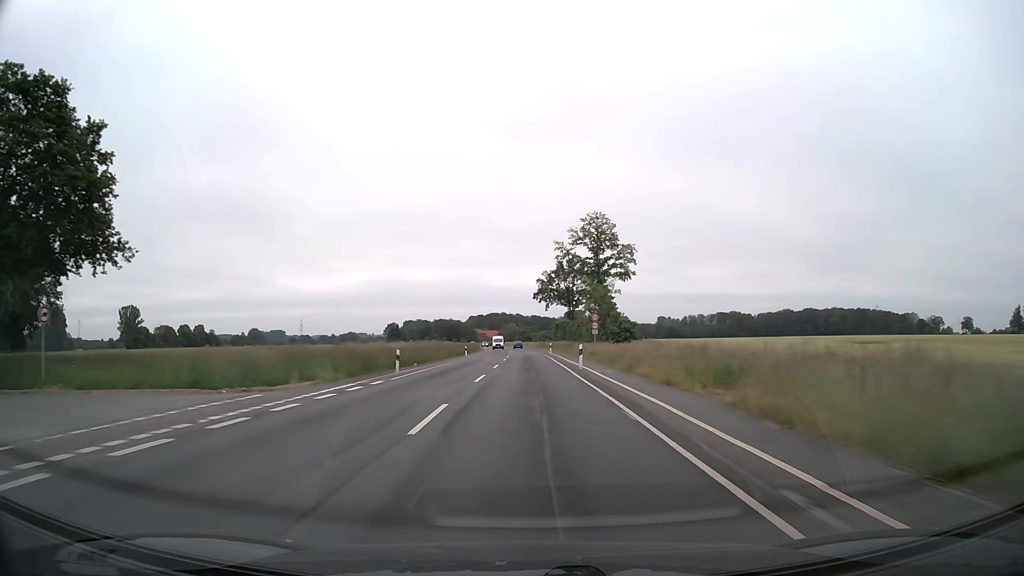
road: secondary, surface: asphalt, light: Day
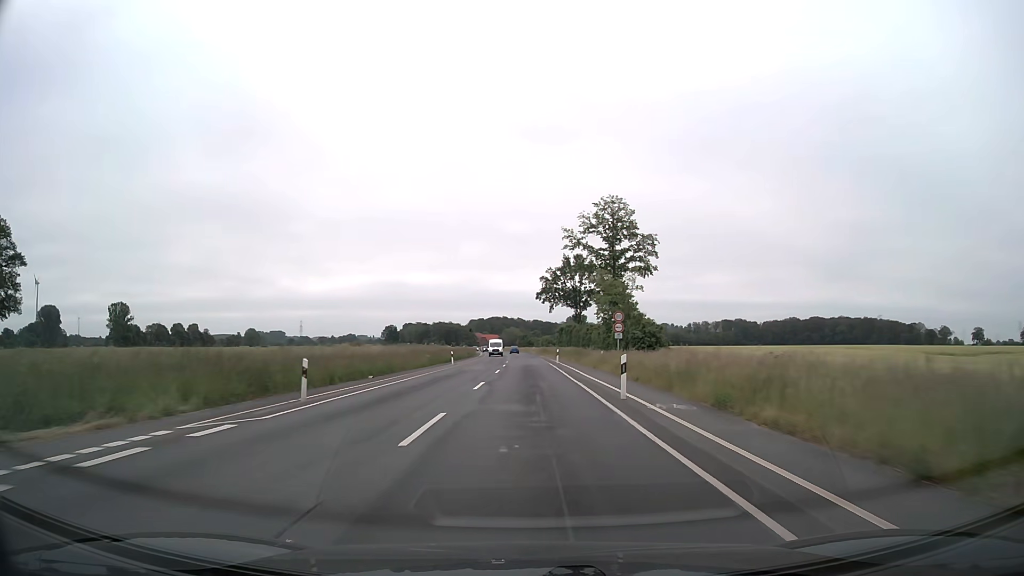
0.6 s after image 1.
(0.0, +12.7) m; 0°
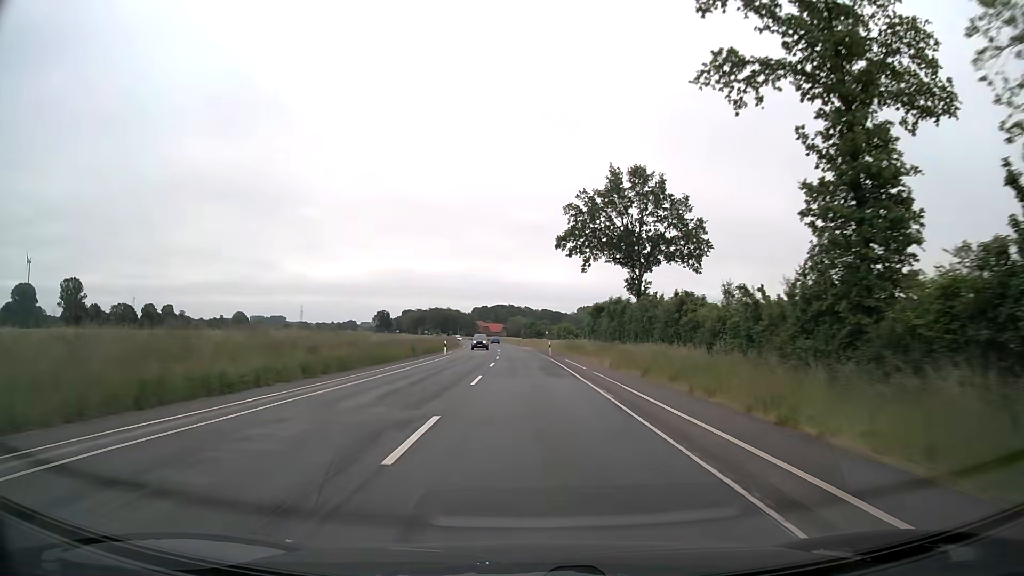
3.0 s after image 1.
(-0.1, +51.0) m; -1°
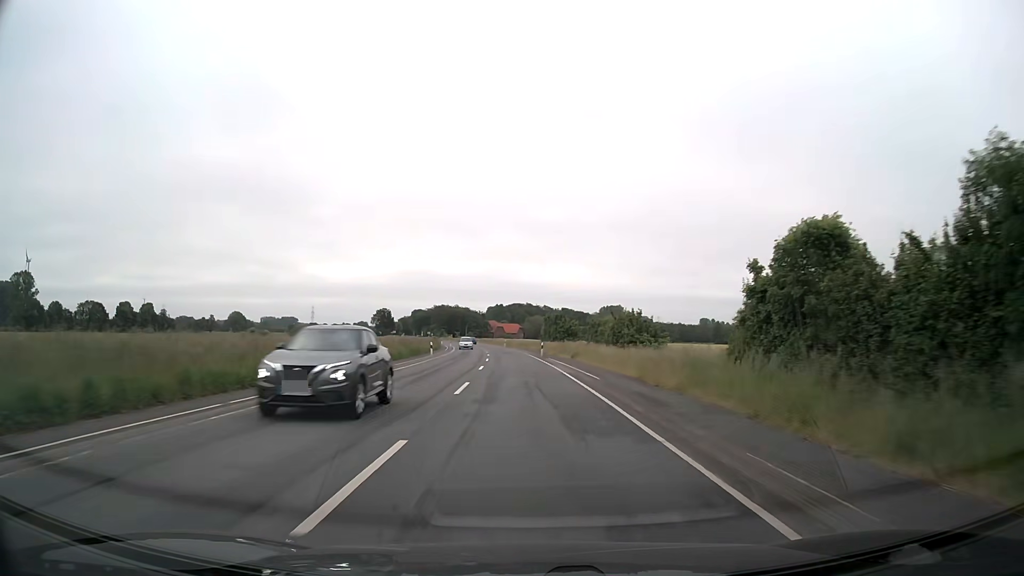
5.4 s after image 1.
(-0.5, +50.9) m; -2°
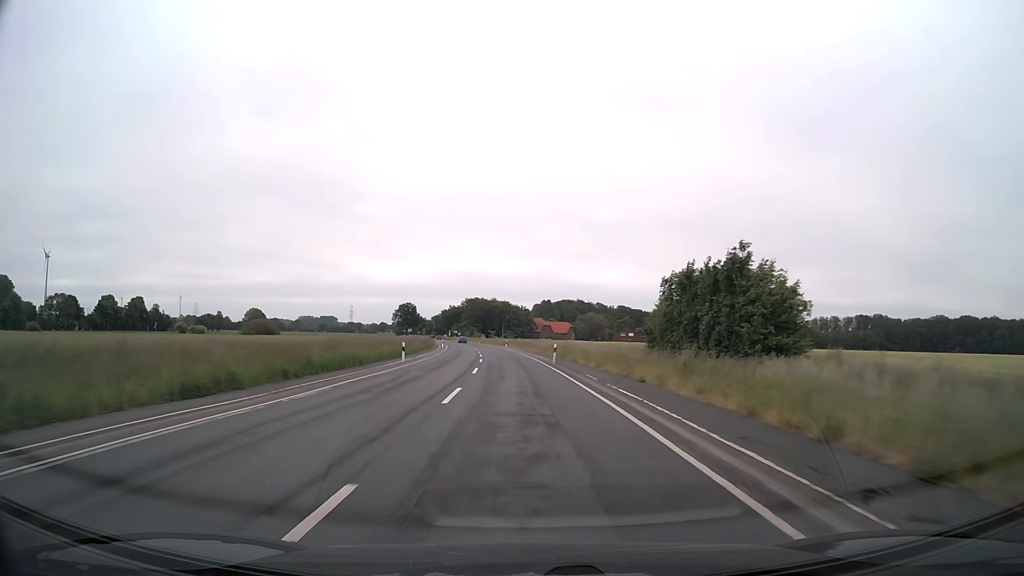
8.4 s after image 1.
(-2.0, +63.4) m; -4°
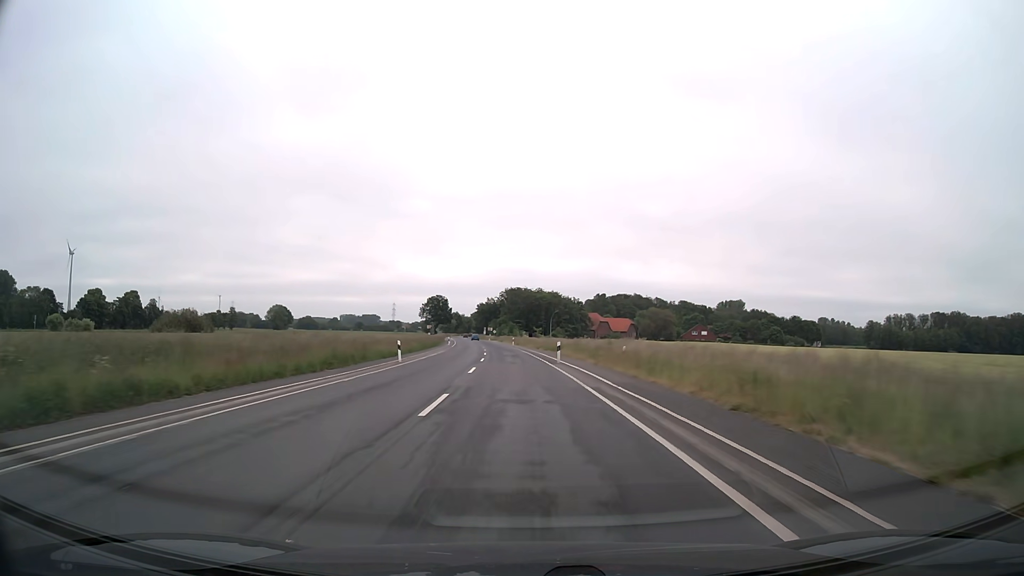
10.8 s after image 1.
(-1.7, +50.7) m; -4°
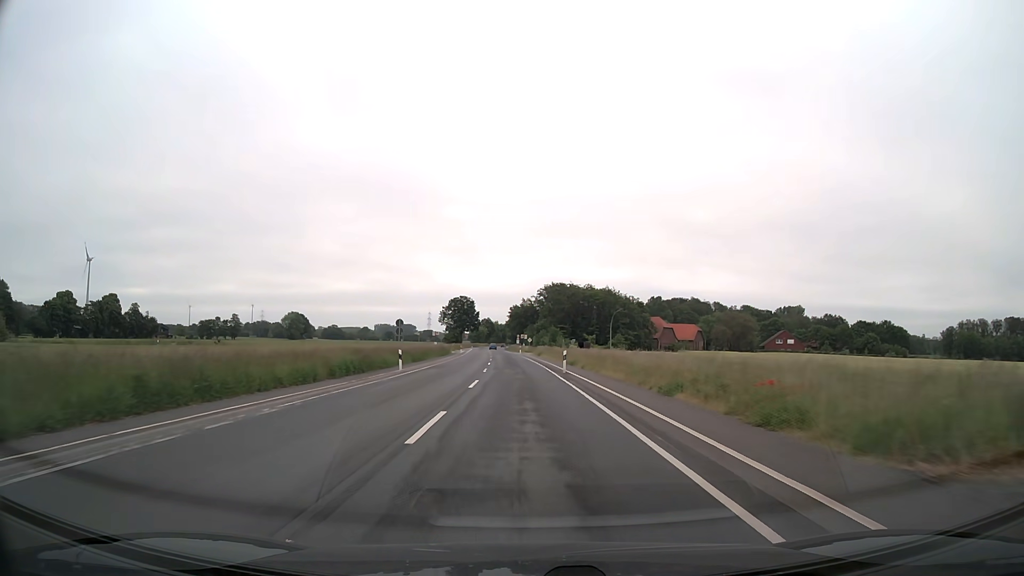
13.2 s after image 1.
(-1.5, +50.7) m; -3°
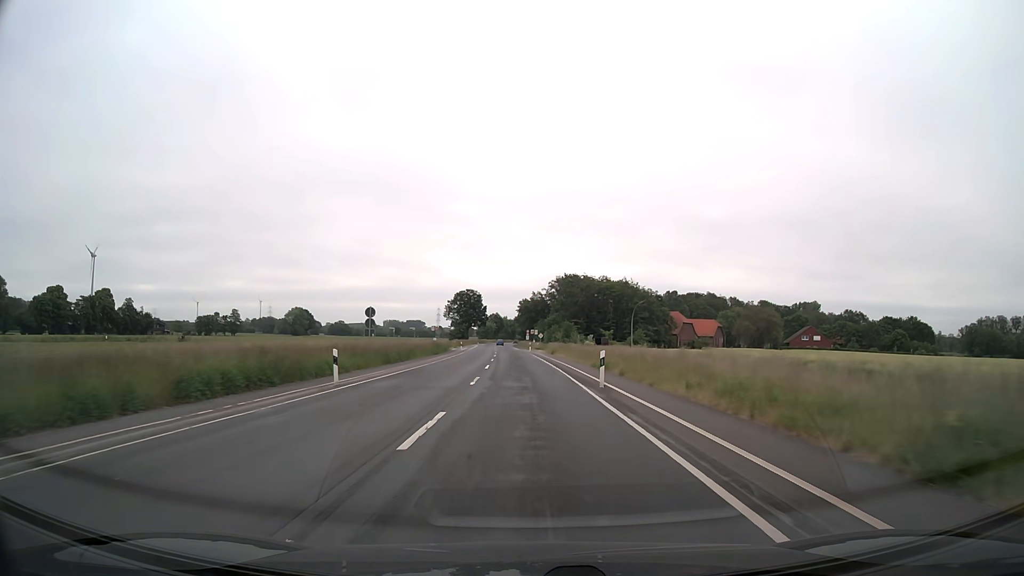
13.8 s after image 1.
(-0.1, +12.7) m; -1°
(0, +10) (0, +20) (0, +30) (-1, +40) (-1, +50) (-1, +60) (-2, +70) (-2, +80) (-3, +90) (-3, +100) m
